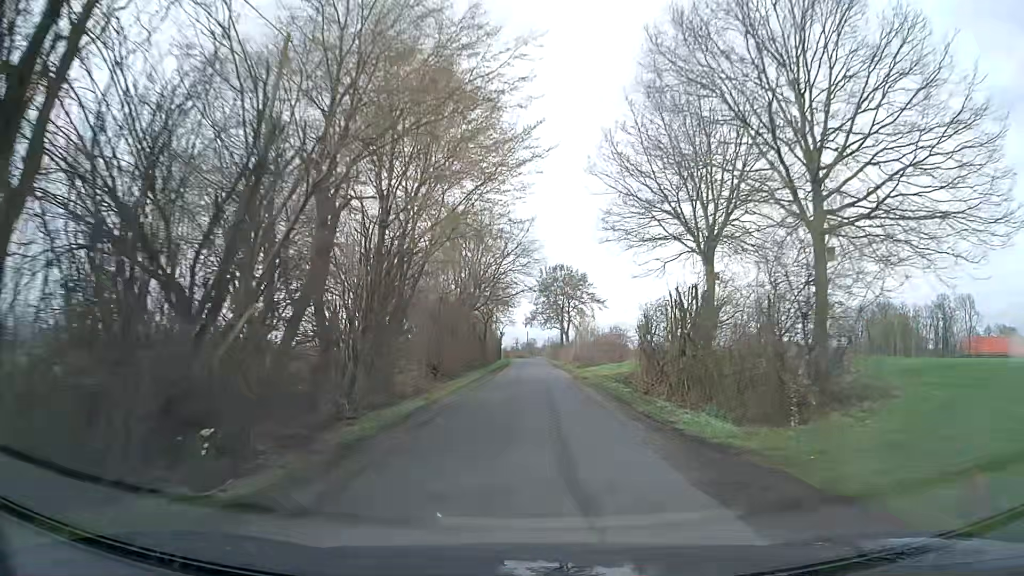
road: unclassified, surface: asphalt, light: Day
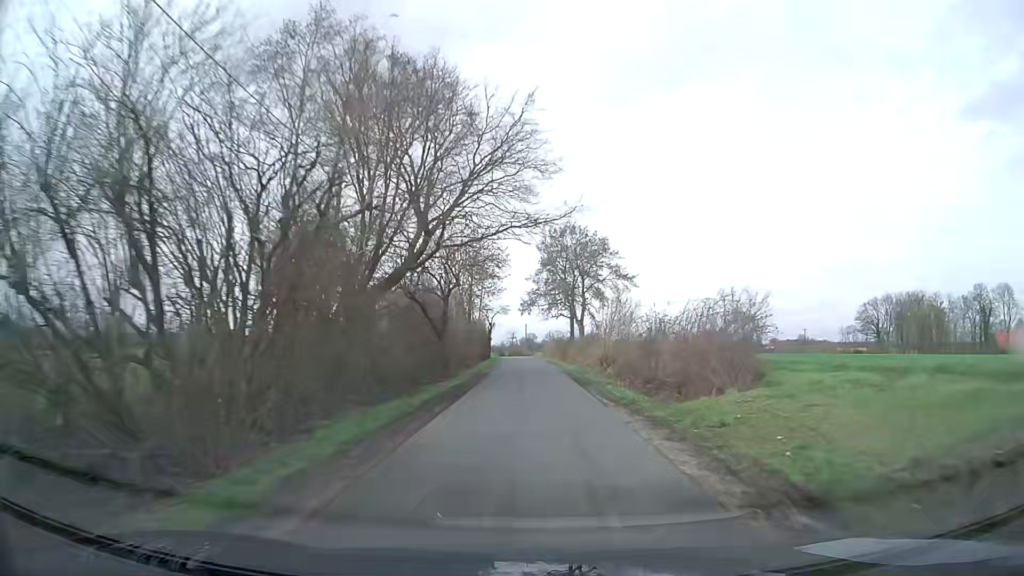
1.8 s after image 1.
(0.0, +26.5) m; 0°
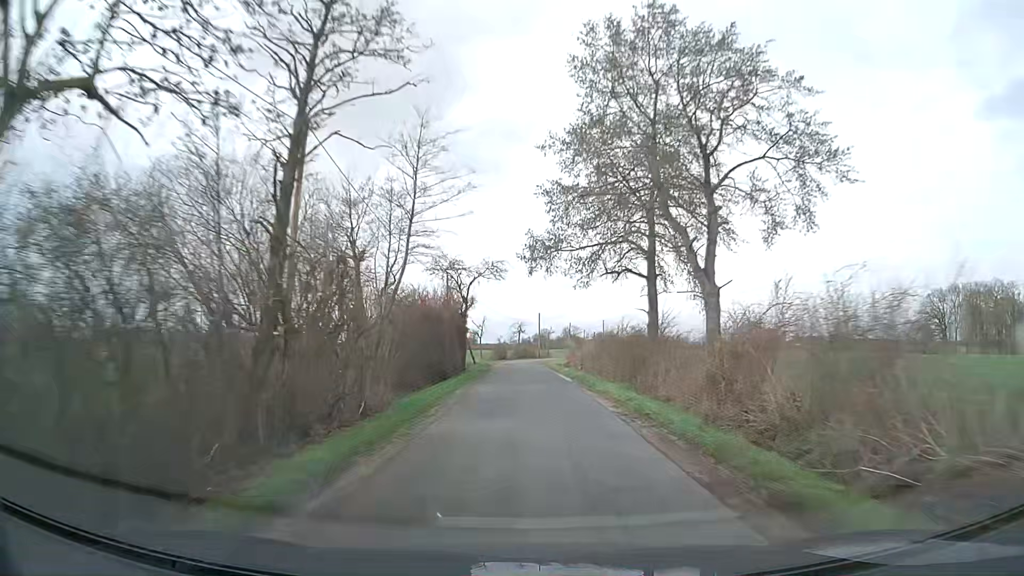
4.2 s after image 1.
(-0.1, +42.0) m; -1°
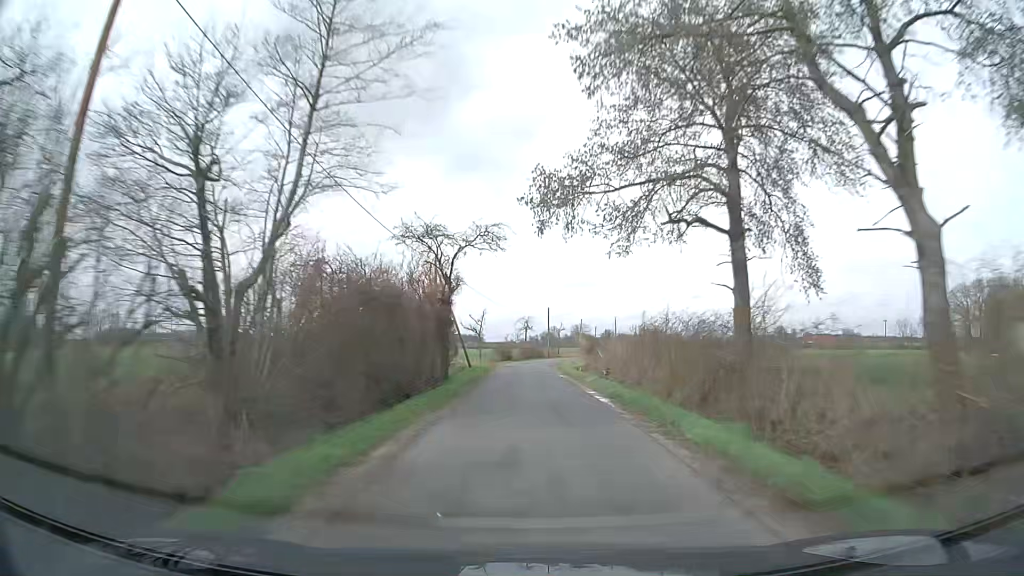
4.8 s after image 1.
(-0.1, +11.4) m; -1°
